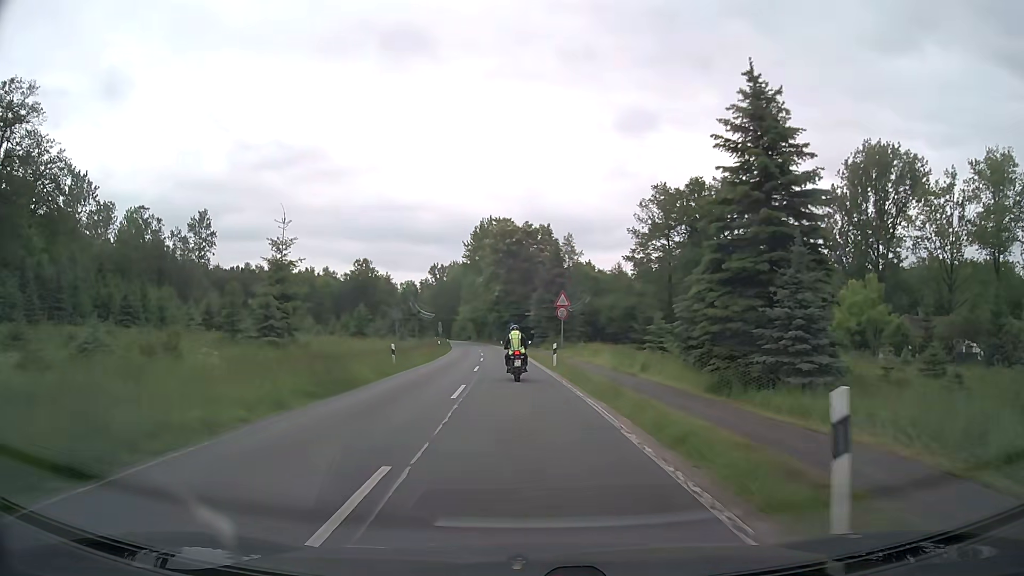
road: secondary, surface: asphalt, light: Day
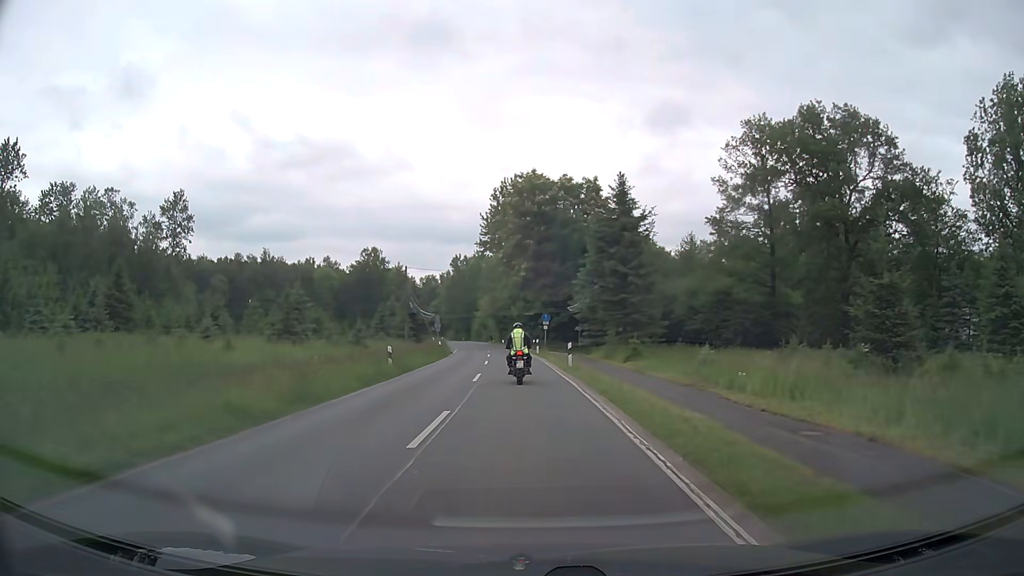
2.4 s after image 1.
(-0.8, +30.3) m; -3°
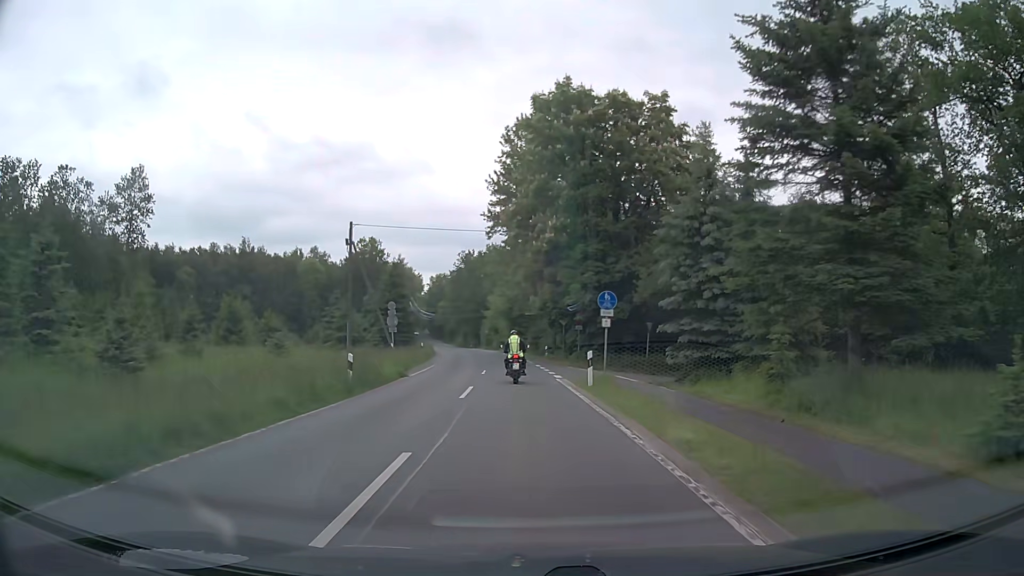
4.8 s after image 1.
(-0.6, +28.2) m; -2°
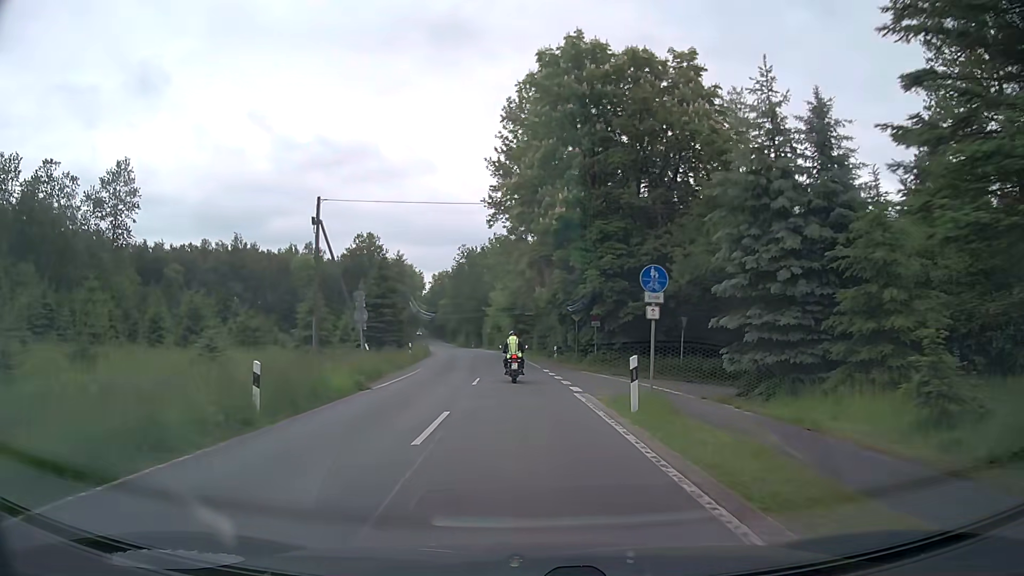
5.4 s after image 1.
(0.0, +7.3) m; -1°
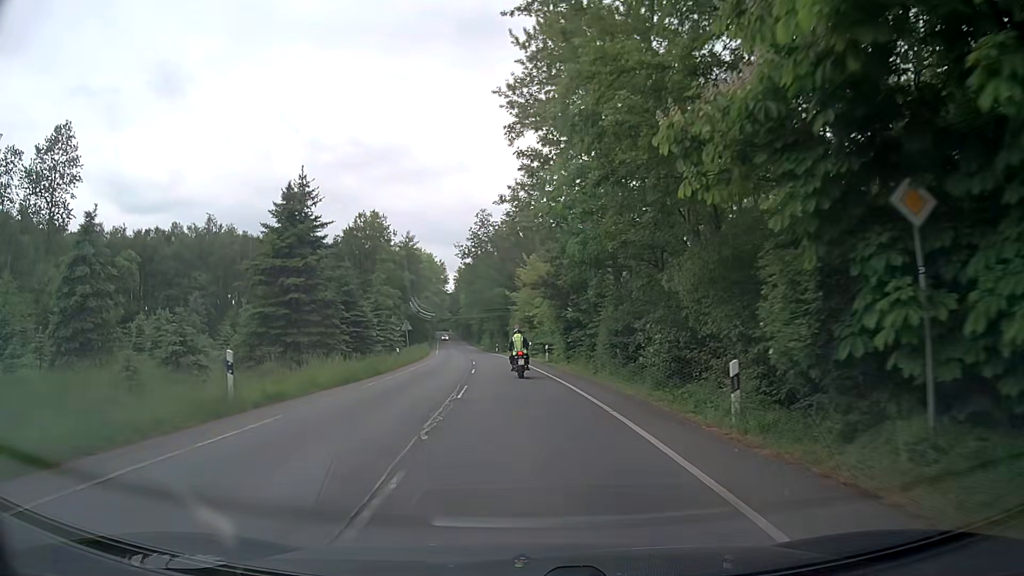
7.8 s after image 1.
(-0.6, +30.4) m; -3°
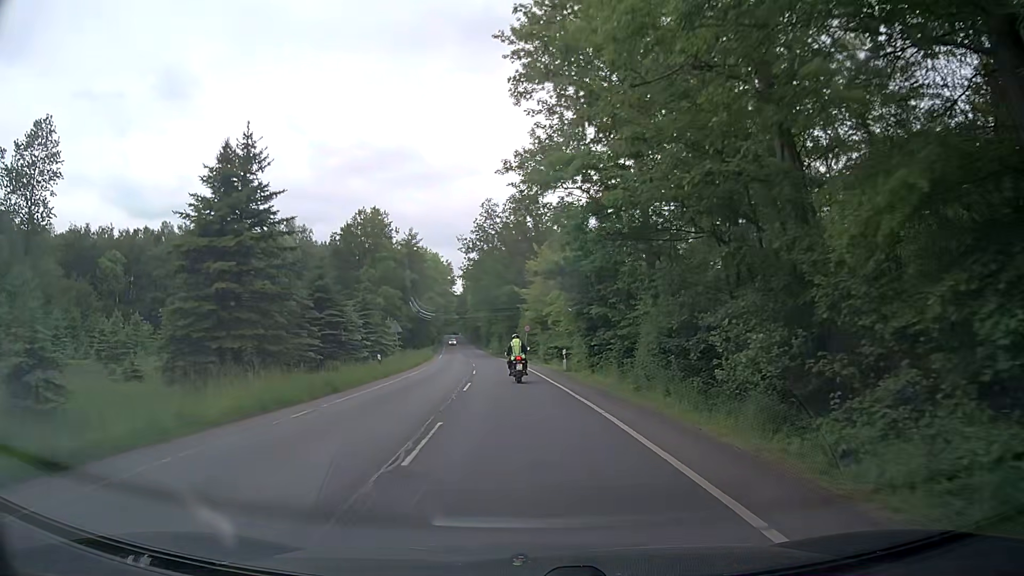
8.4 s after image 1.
(-0.1, +7.8) m; -2°
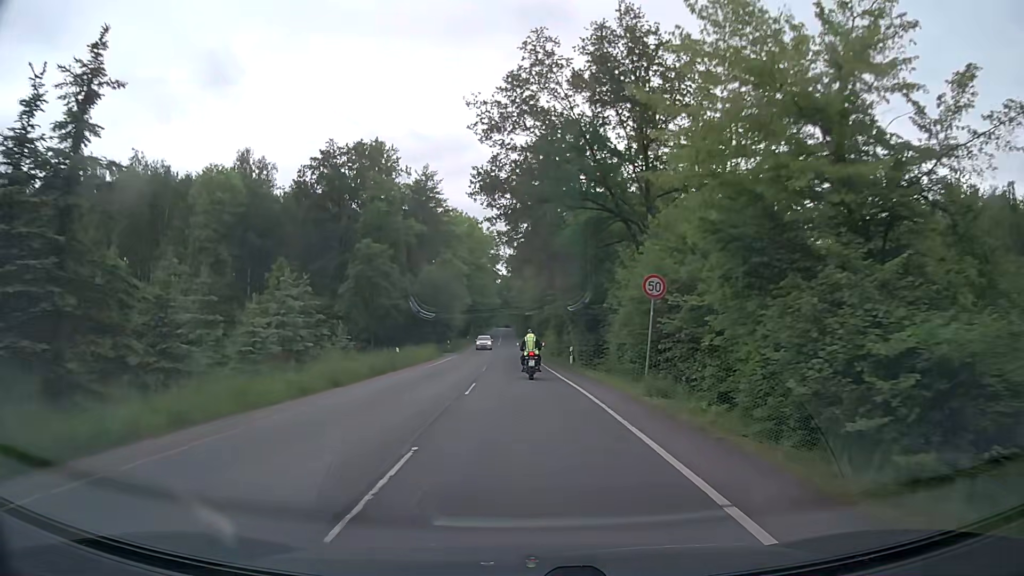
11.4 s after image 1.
(-1.1, +39.1) m; -4°
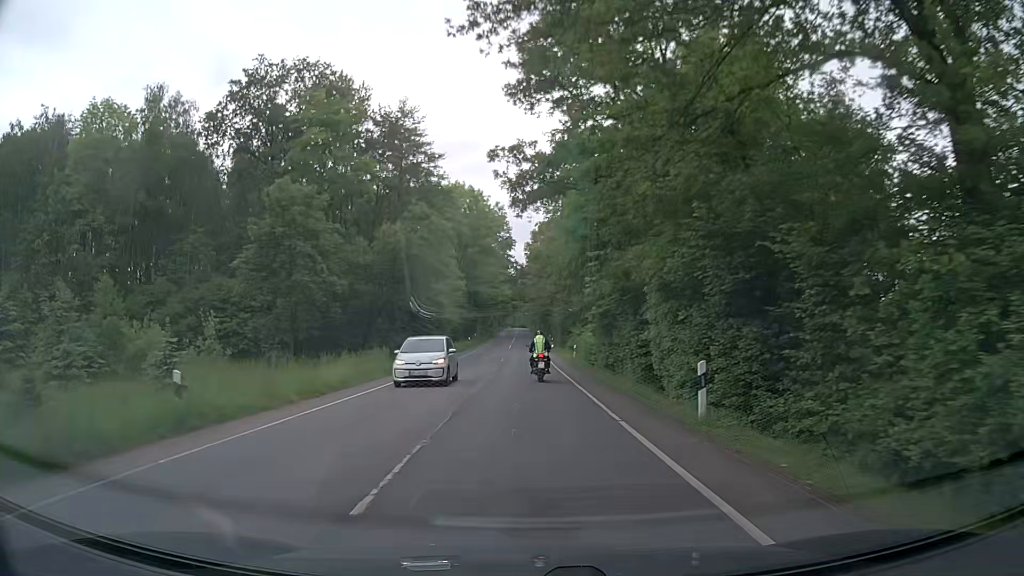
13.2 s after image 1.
(-0.3, +23.3) m; -1°
(0, +10) (0, +20) (0, +30) (0, +40) (0, +50) (-1, +60) (-1, +70) (-1, +80) (-1, +90) (-1, +100) m
